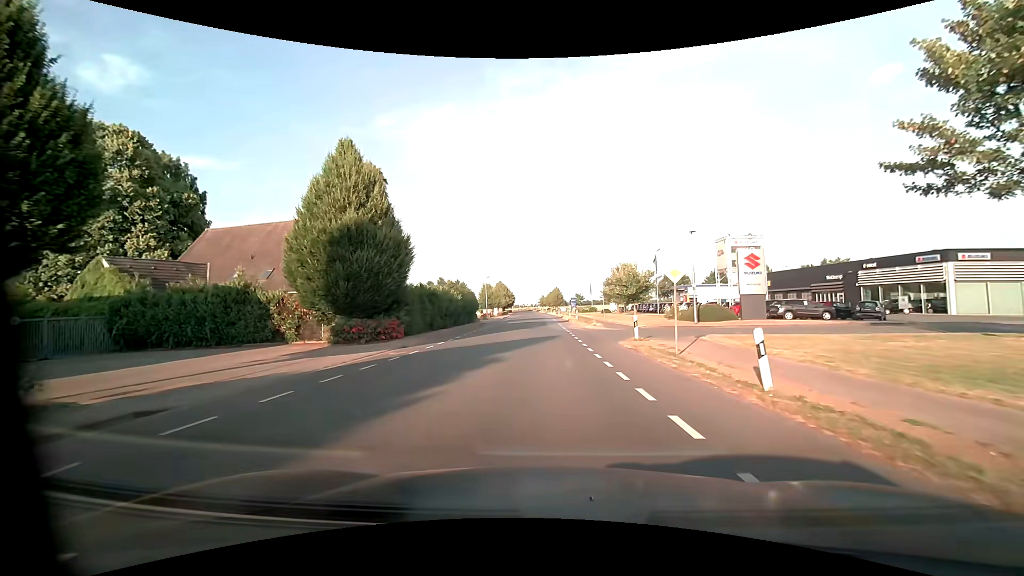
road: unclassified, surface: asphalt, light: Day
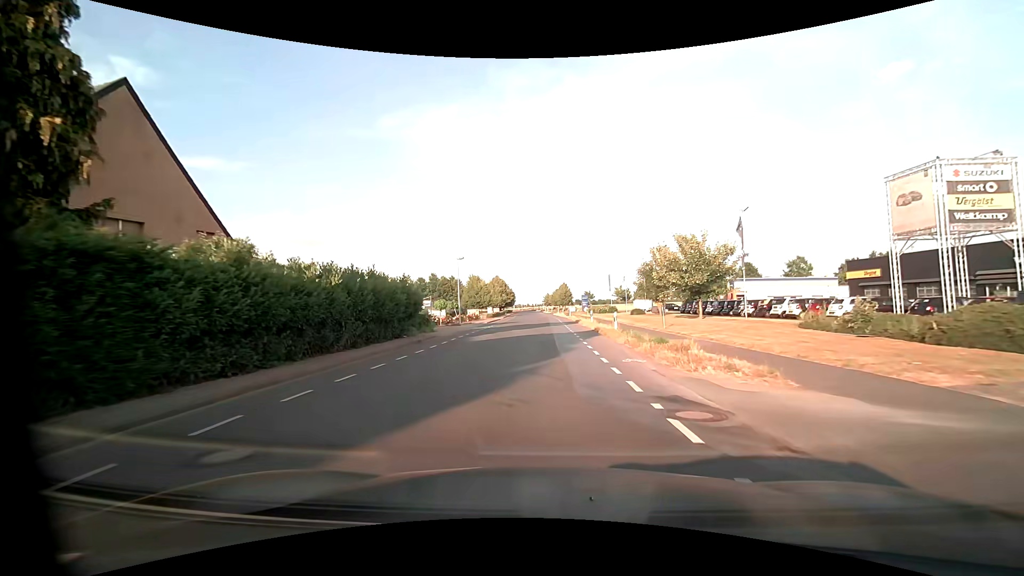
(0.0, +25.3) m; 0°
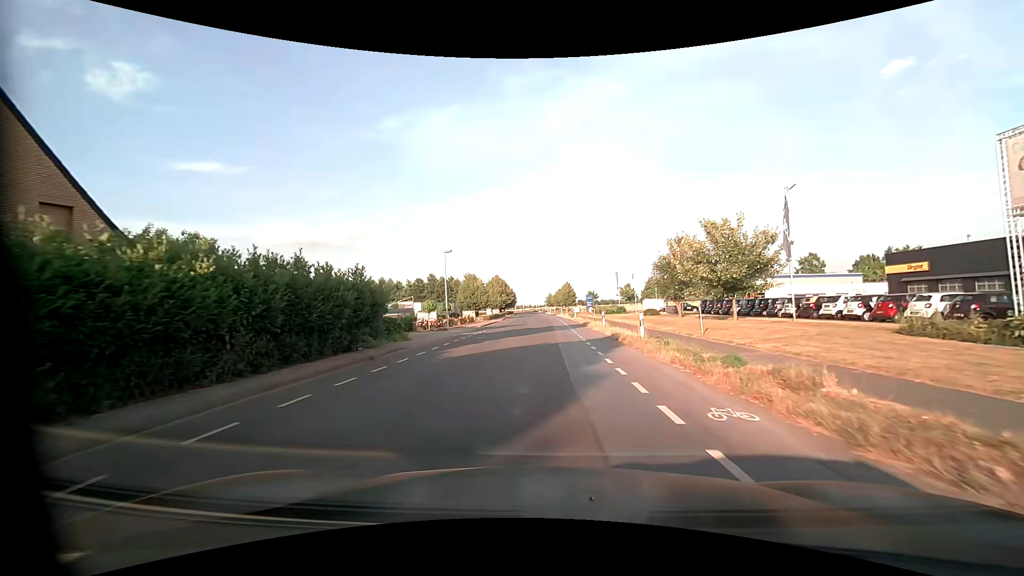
(0.0, +6.5) m; 0°
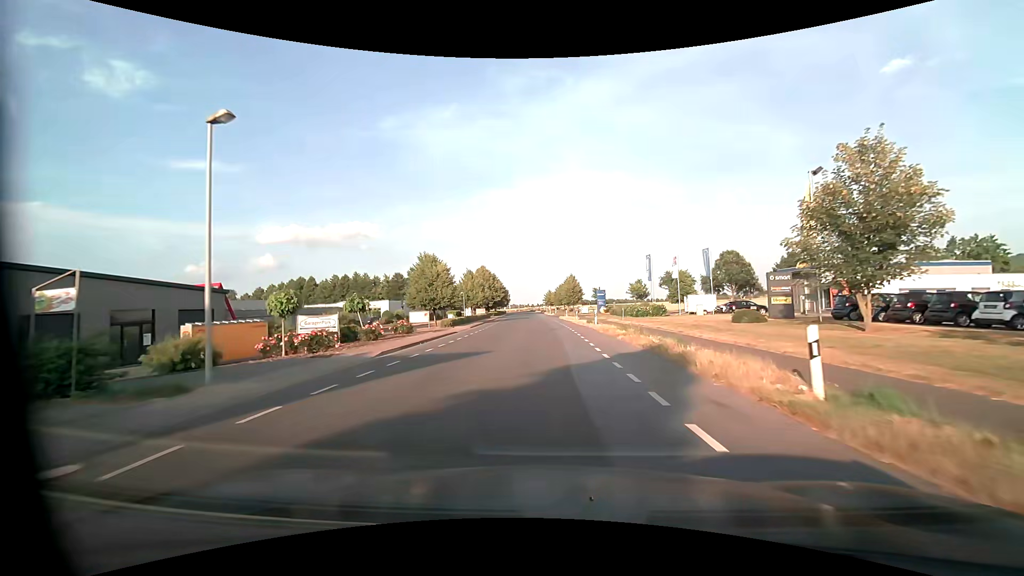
(-0.1, +26.3) m; 0°
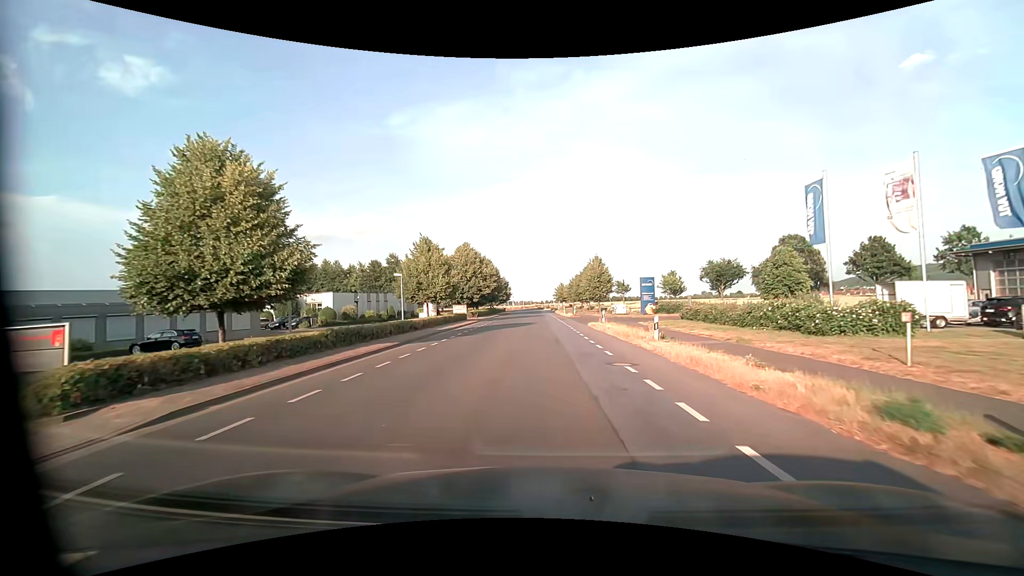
(-0.3, +32.3) m; -1°
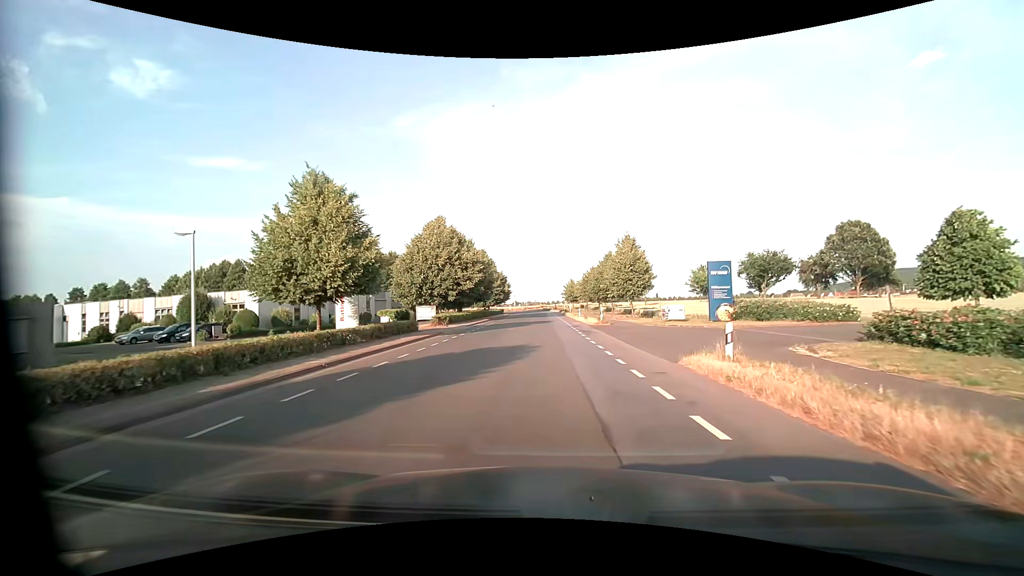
(-0.1, +20.6) m; 0°
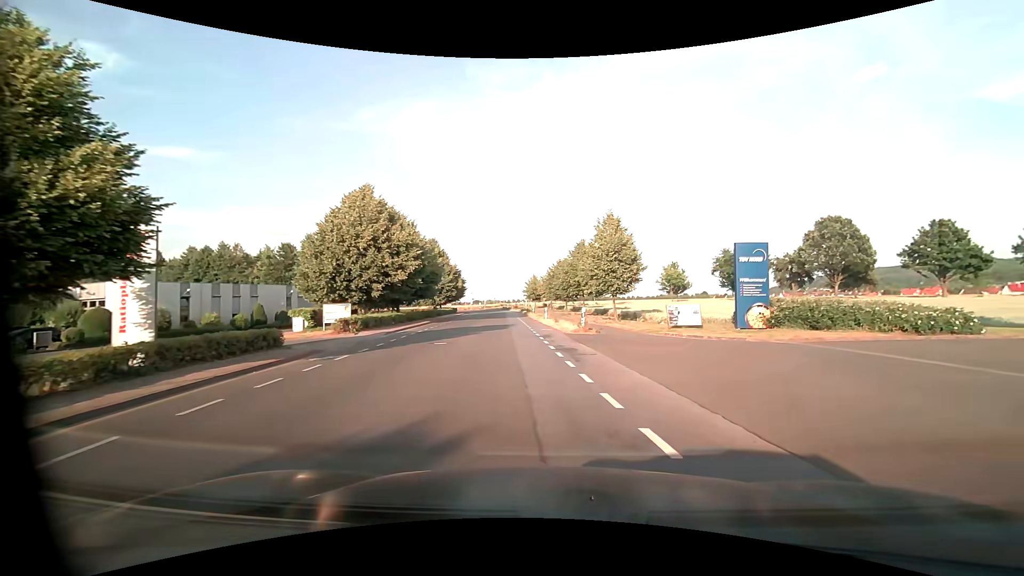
(0.0, +11.0) m; +5°
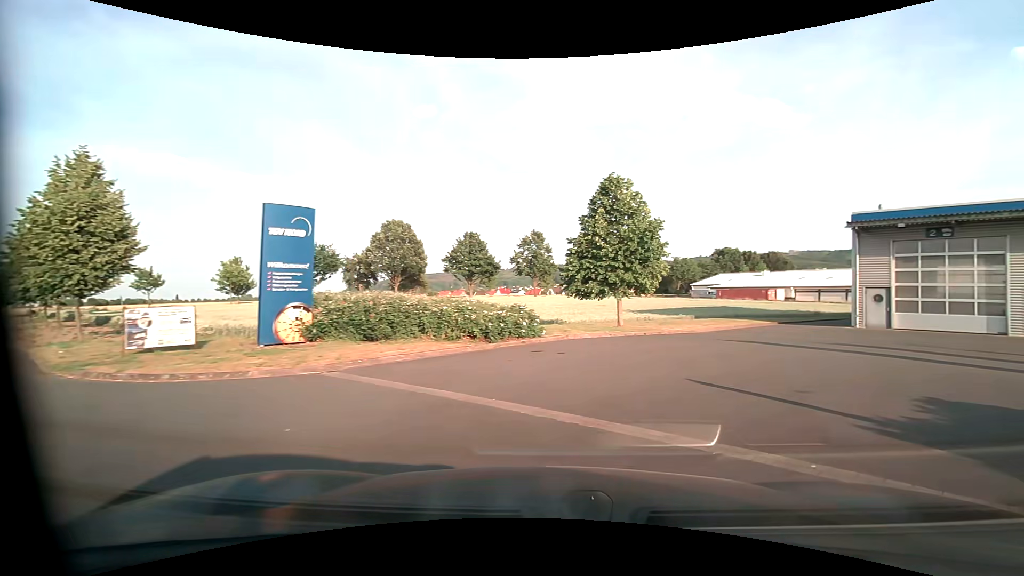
(+3.3, +9.4) m; +47°
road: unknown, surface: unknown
